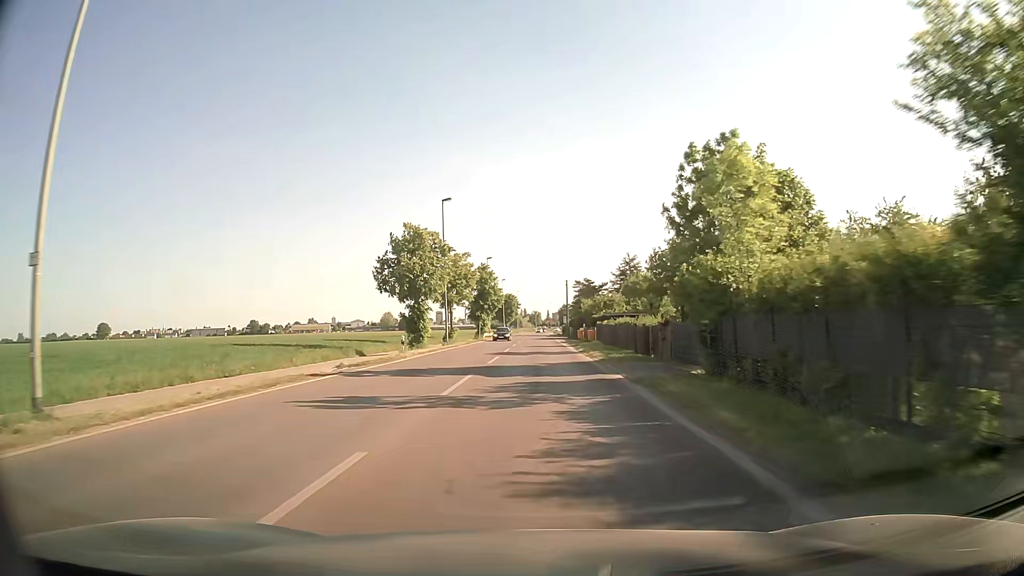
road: secondary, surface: asphalt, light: Day
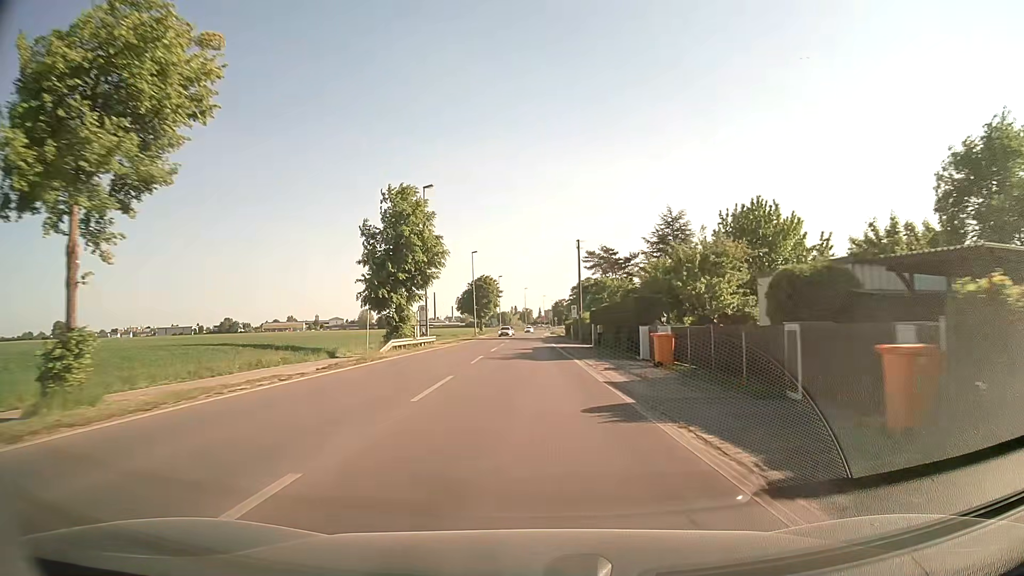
(+0.5, +49.9) m; +1°
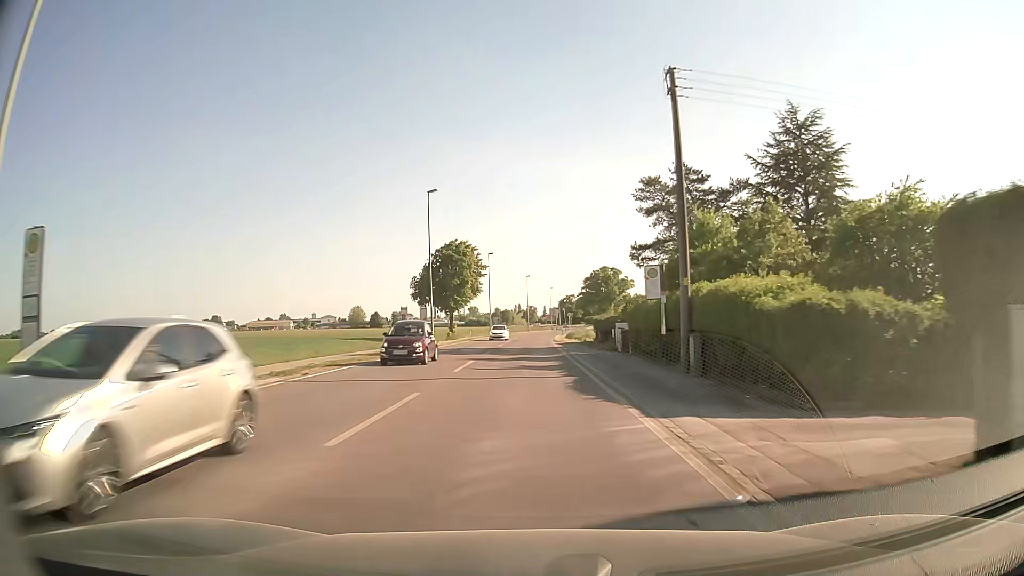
(+0.1, +41.3) m; 0°
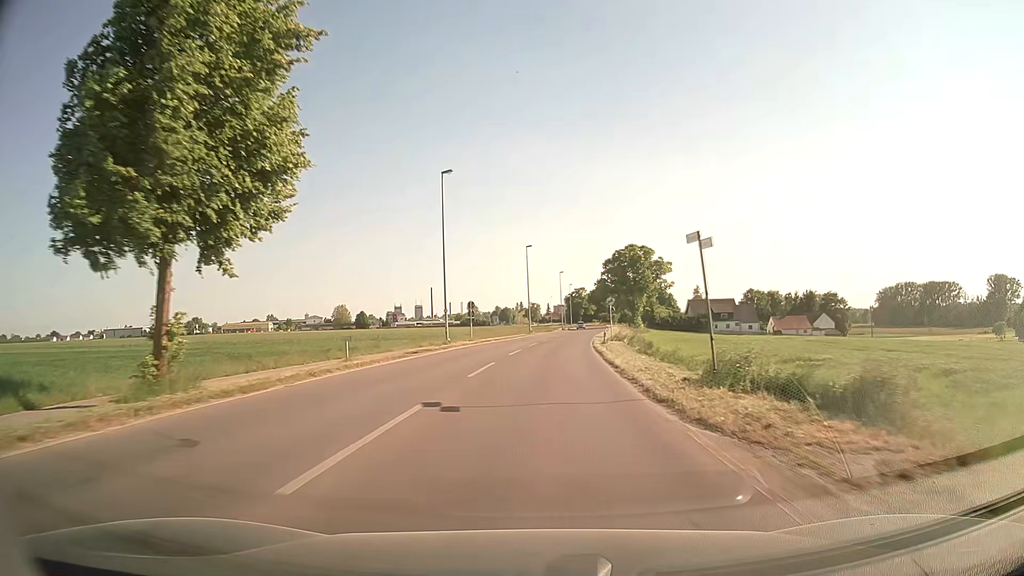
(-0.4, +51.1) m; 0°
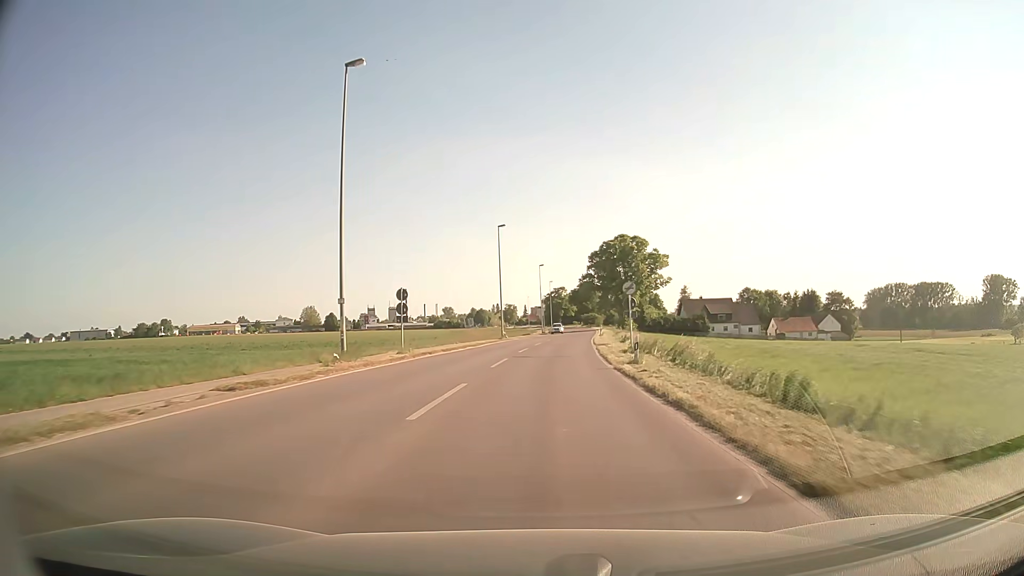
(+0.1, +20.0) m; +1°
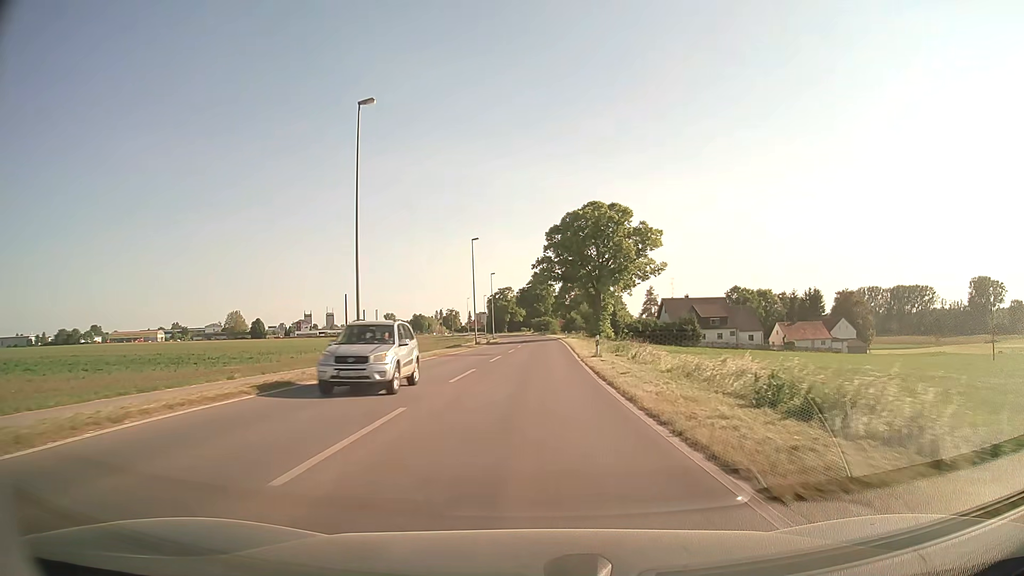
(+1.7, +40.5) m; +4°
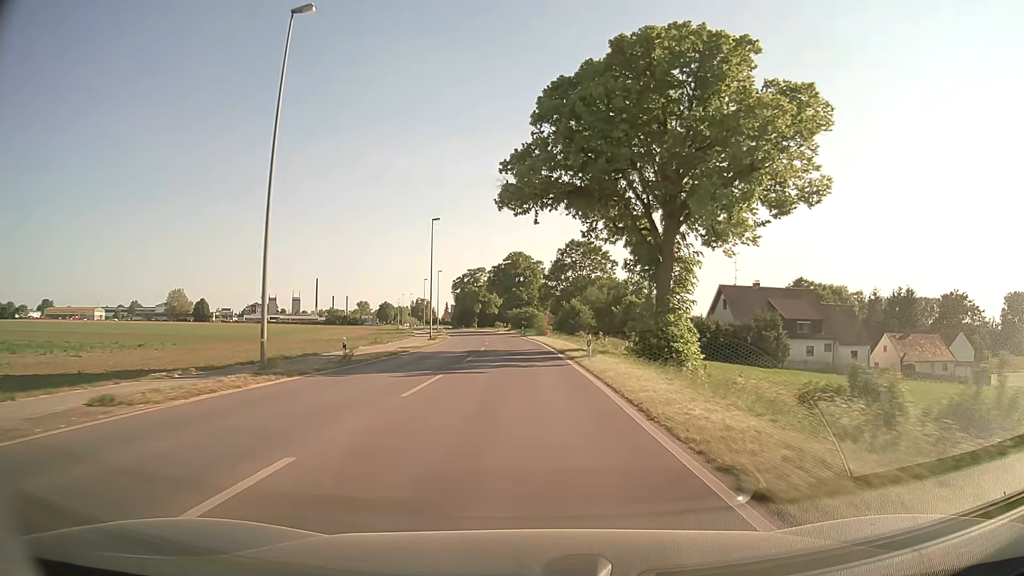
(+1.0, +54.3) m; +1°
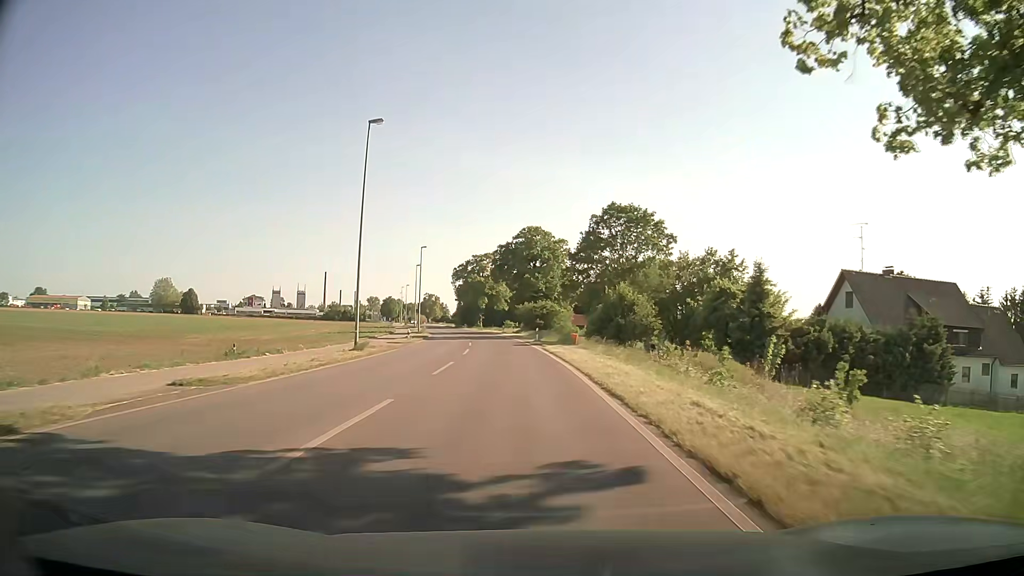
(-0.3, +31.2) m; -1°
(0, +10) (0, +20) (-1, +30) (-1, +40) (-2, +50) (-3, +60) (-4, +70) (-6, +80) (-7, +90) (-9, +99) m
